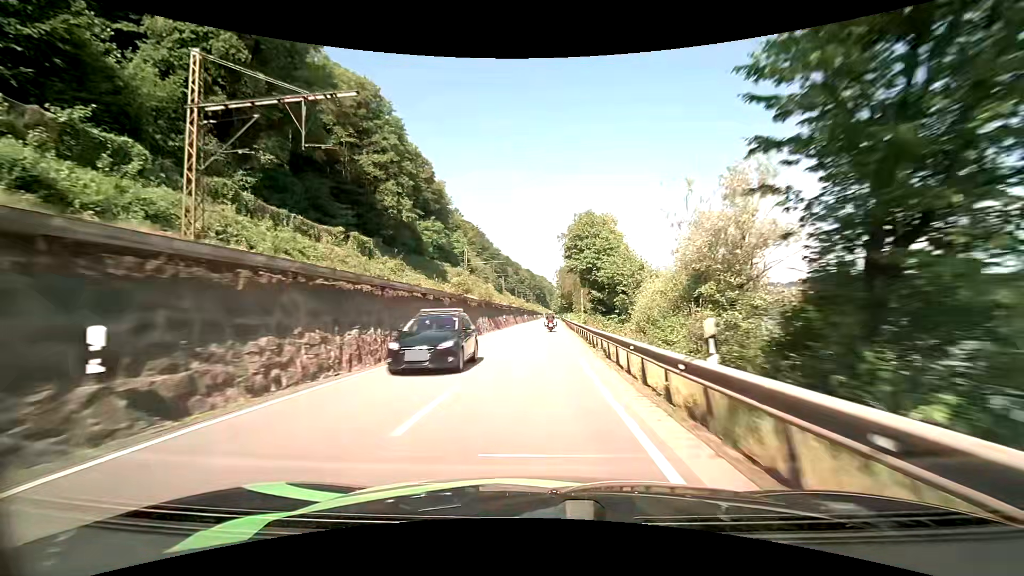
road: primary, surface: asphalt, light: Day
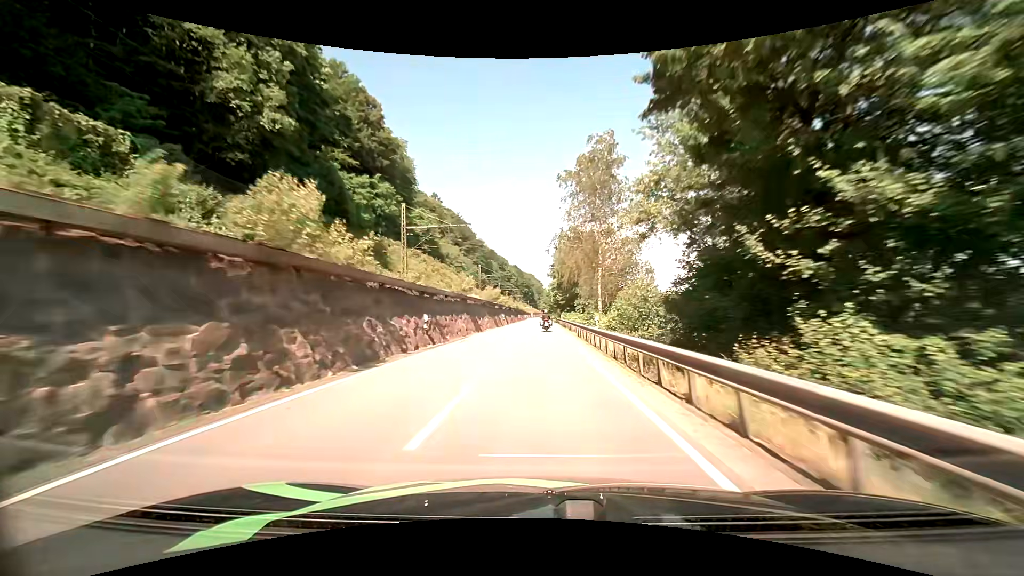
(+0.5, +36.5) m; +1°
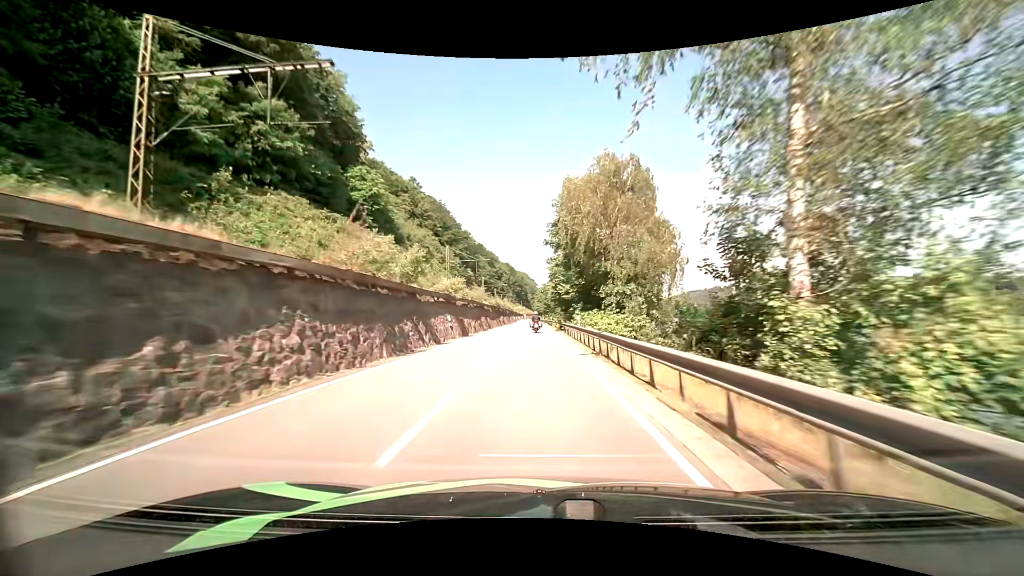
(+0.5, +36.2) m; +1°
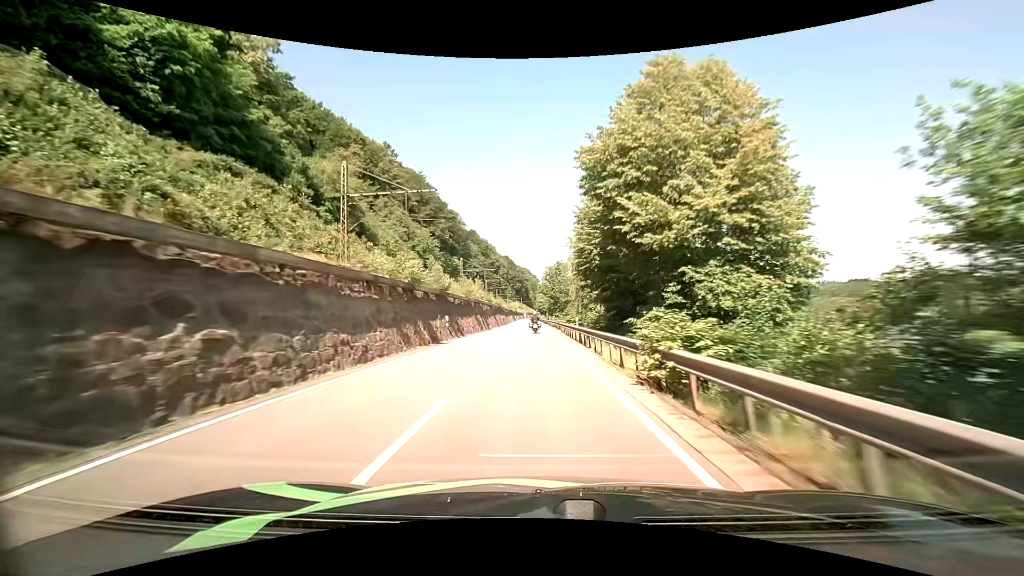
(-0.4, +48.4) m; -1°
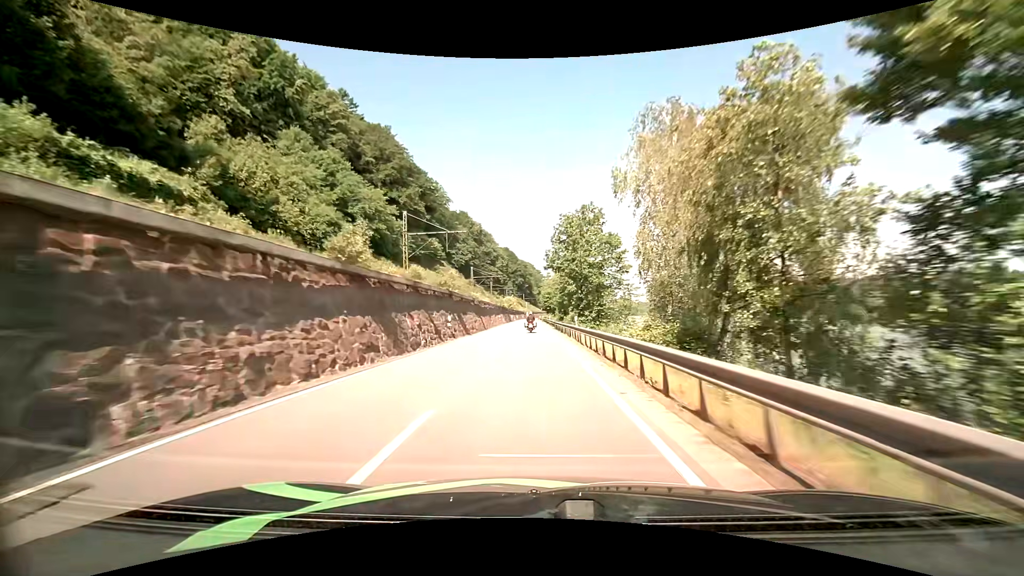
(+0.3, +49.1) m; 0°
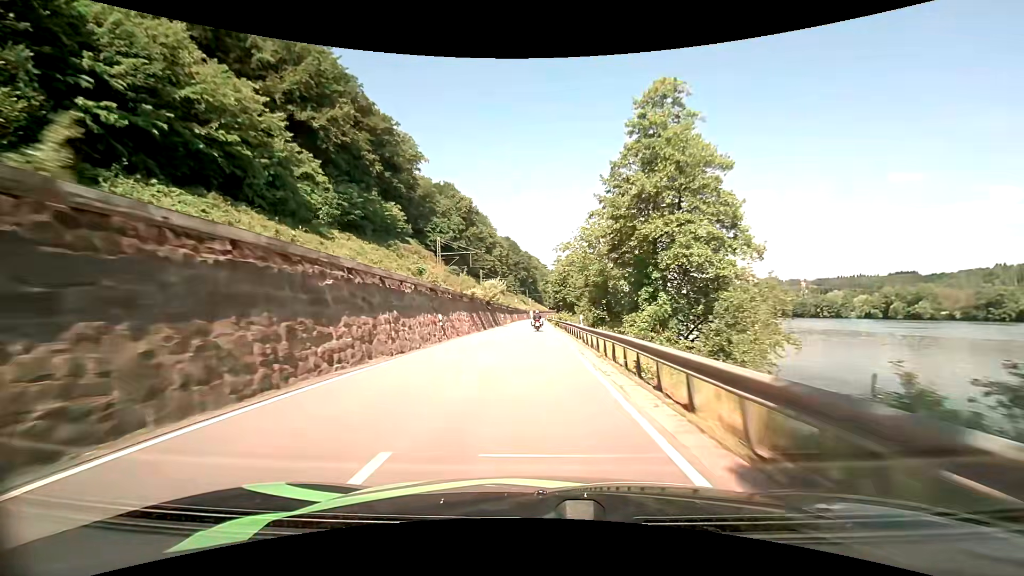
(-0.6, +49.7) m; -1°
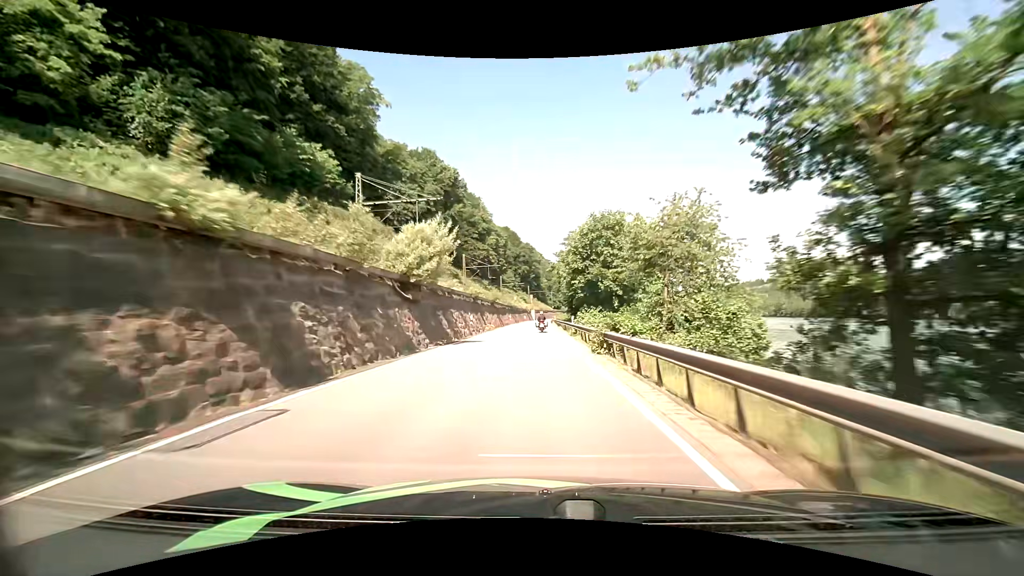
(-0.1, +37.5) m; 0°
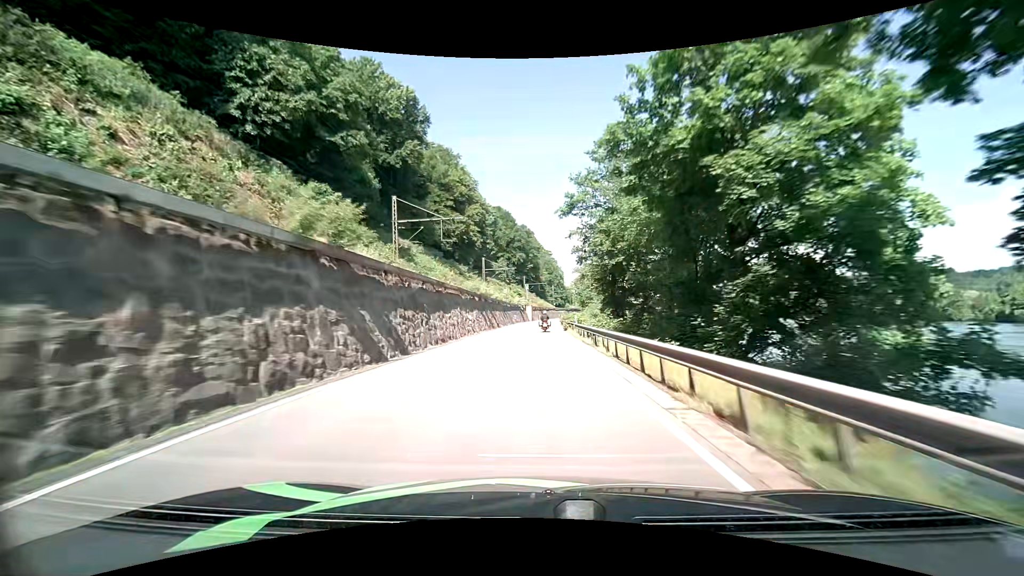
(-0.3, +50.1) m; 0°
(0, +10) (0, +20) (0, +30) (0, +40) (0, +50) (+1, +60) (+1, +70) (+1, +80) (+2, +90) (+3, +100) m
